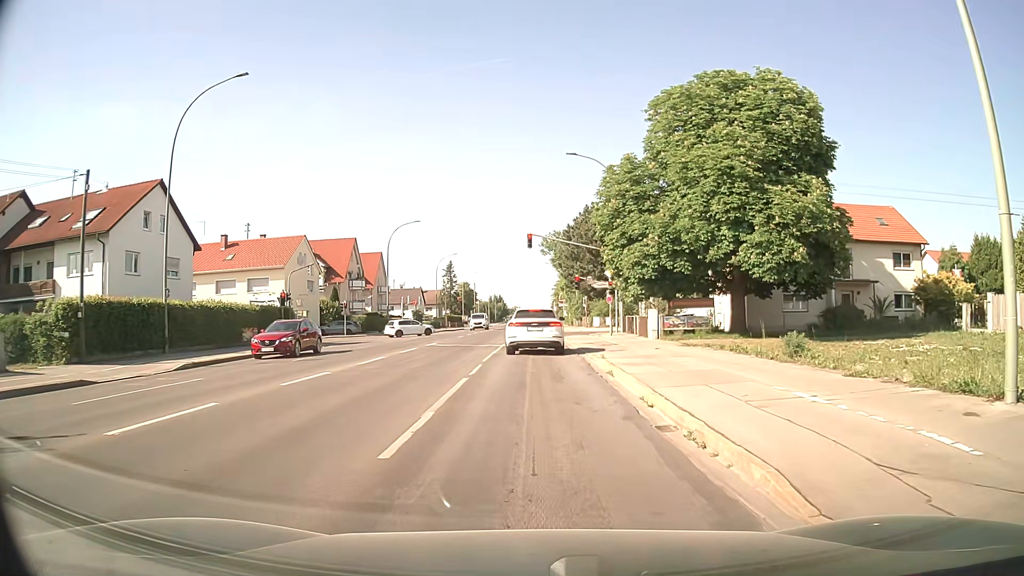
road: secondary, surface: asphalt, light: Day
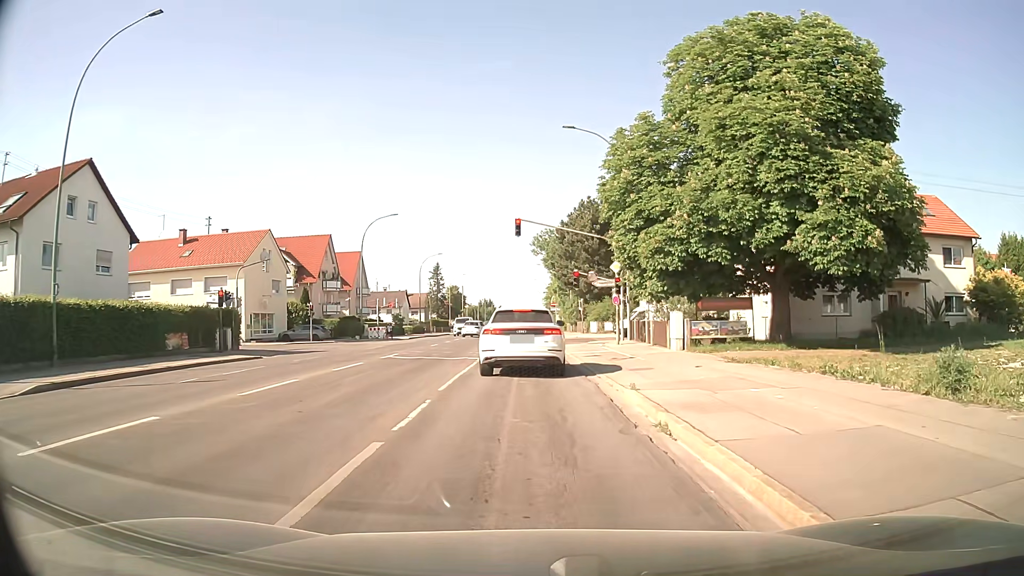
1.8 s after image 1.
(0.0, +7.2) m; 0°
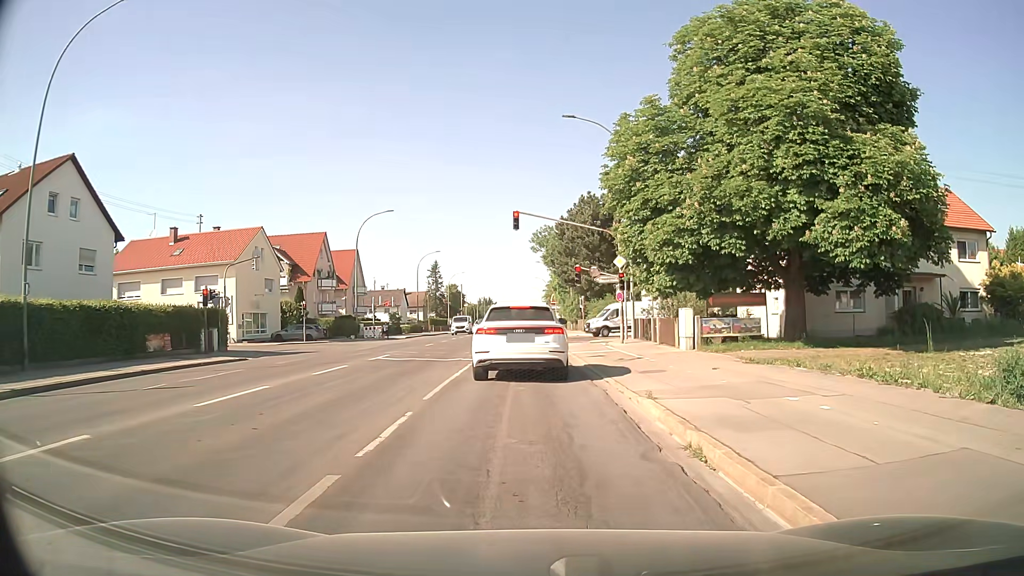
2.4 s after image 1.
(0.0, +1.5) m; +1°
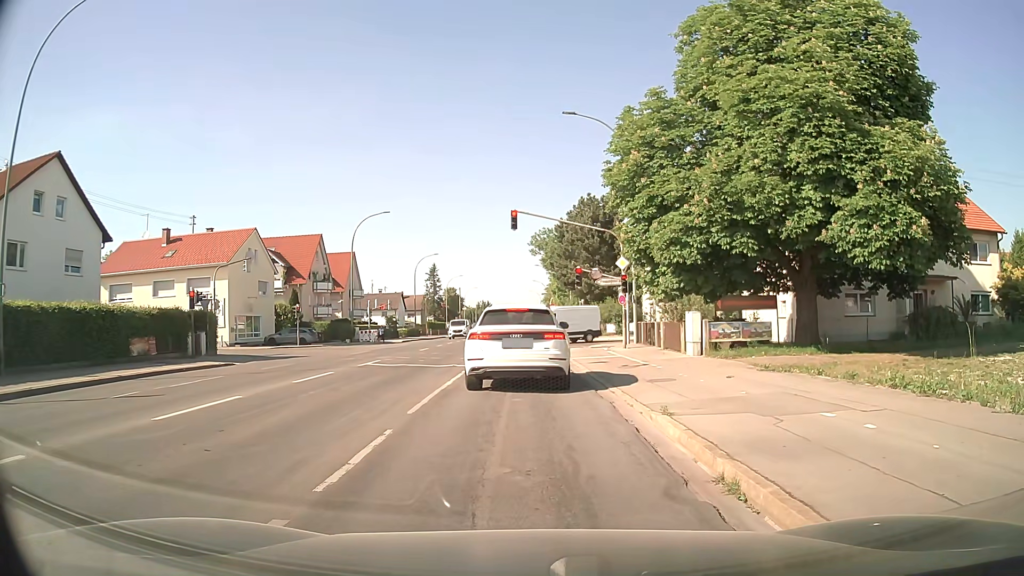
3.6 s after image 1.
(0.0, +1.1) m; -1°
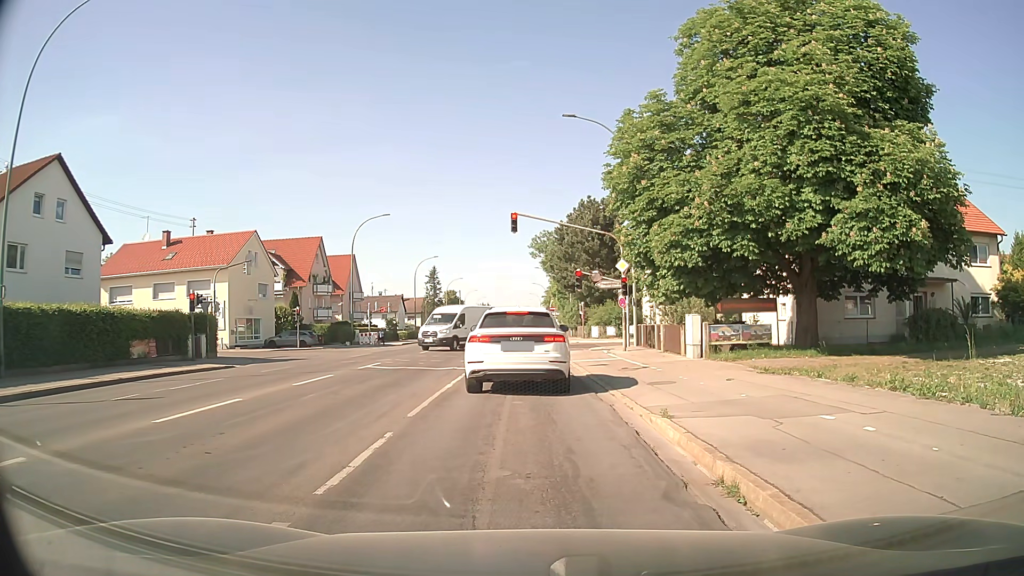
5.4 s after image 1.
(0.0, +0.1) m; 0°
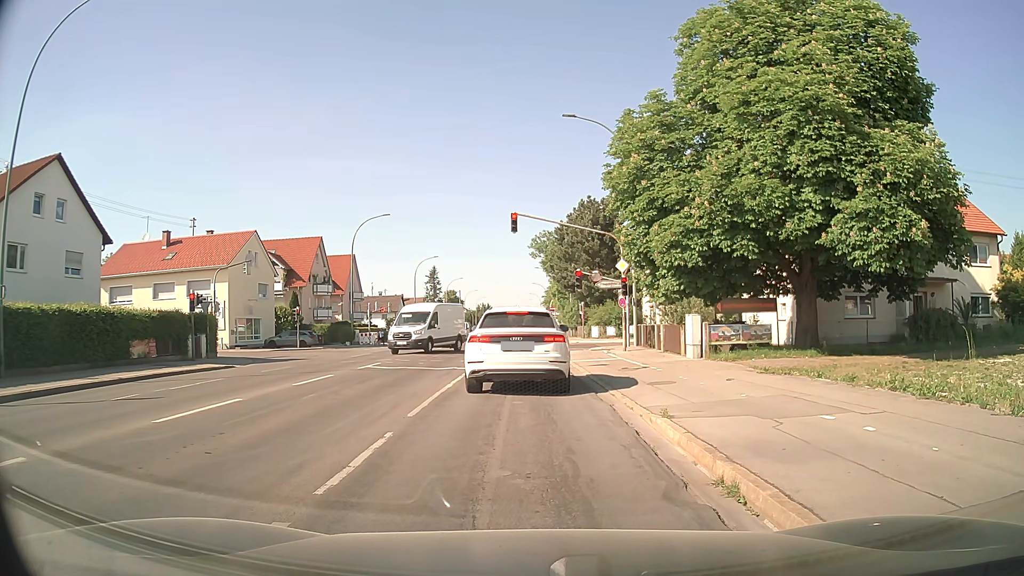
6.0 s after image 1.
(0.0, 0.0) m; 0°
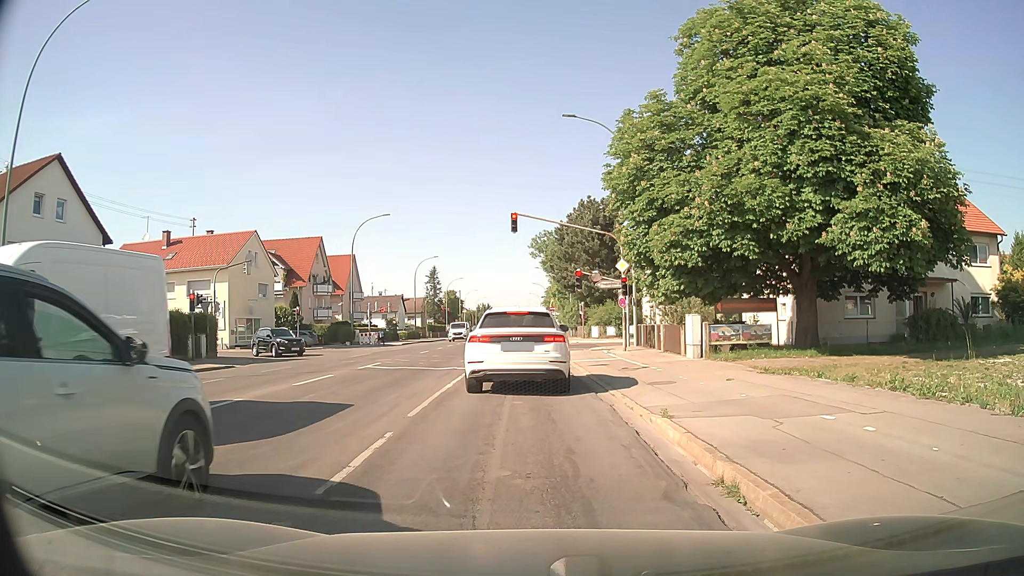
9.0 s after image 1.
(0.0, 0.0) m; 0°
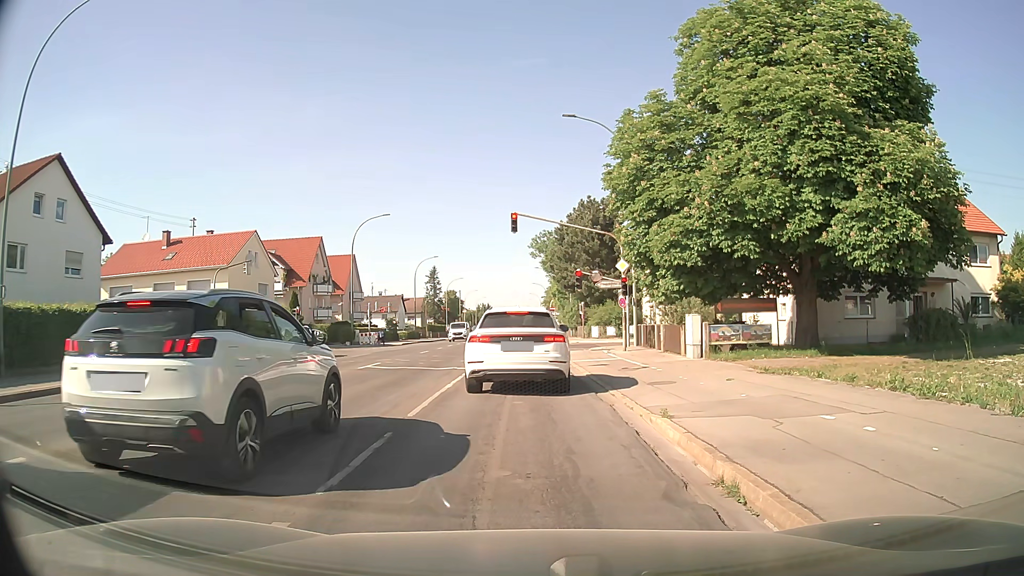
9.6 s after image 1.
(0.0, 0.0) m; 0°
(0, +10) (0, +20) (0, +30) (0, +40) (0, +50) (0, +60) (0, +70) (0, +80) (0, +90) (0, +100) m
